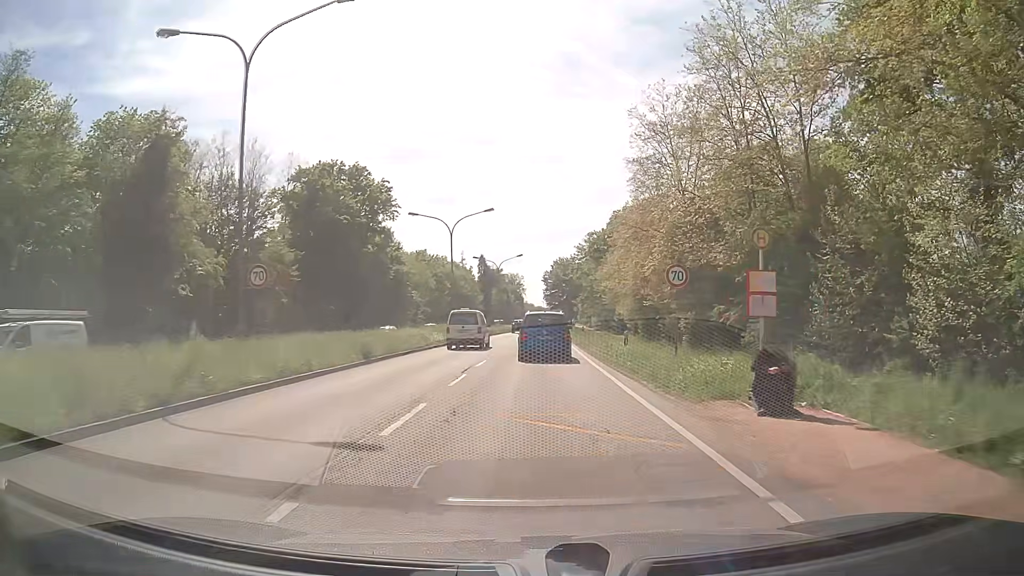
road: primary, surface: asphalt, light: Day
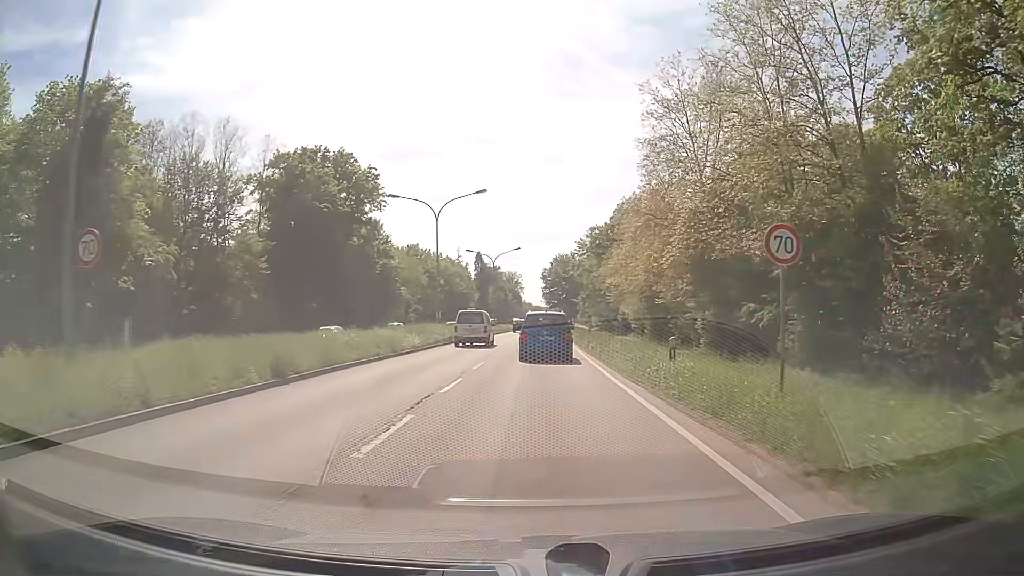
(0.0, +7.4) m; 0°
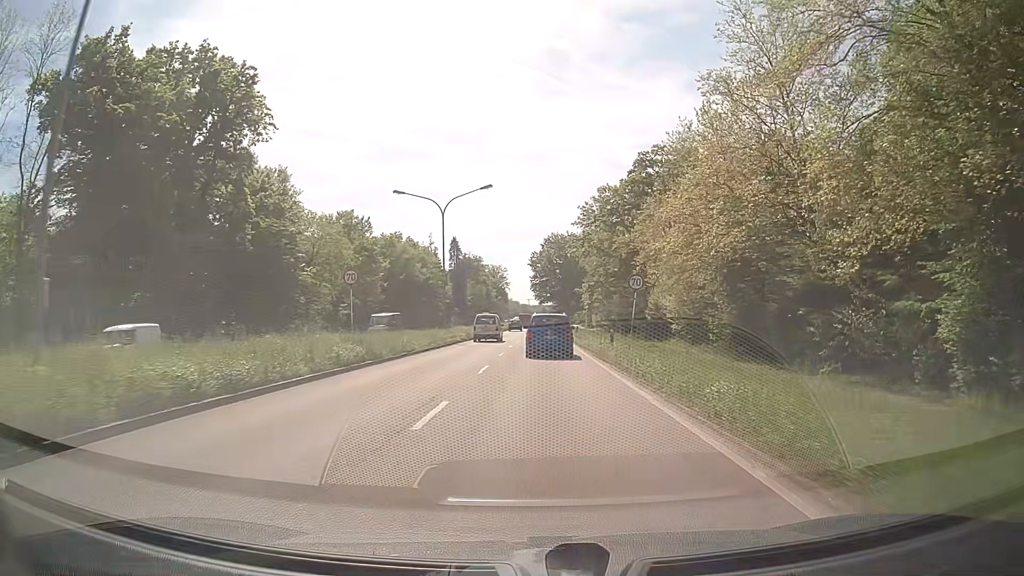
(+0.5, +37.3) m; +1°
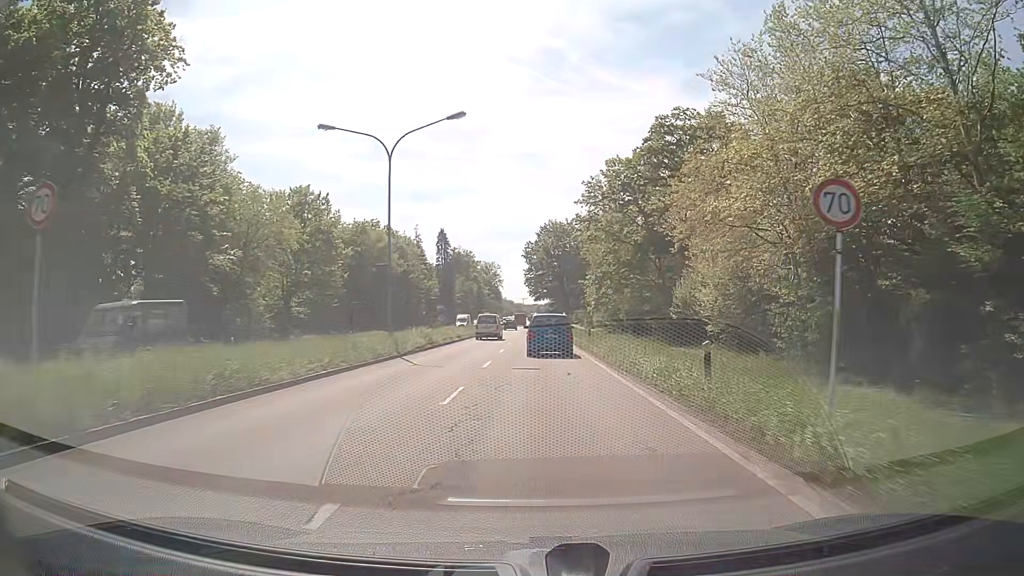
(0.0, +15.6) m; 0°
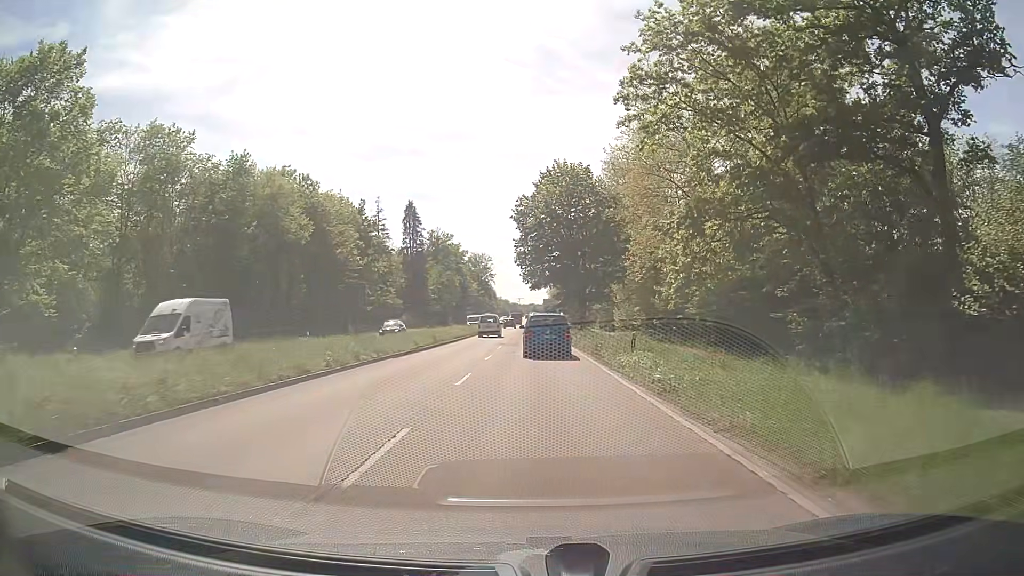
(+0.2, +41.8) m; 0°
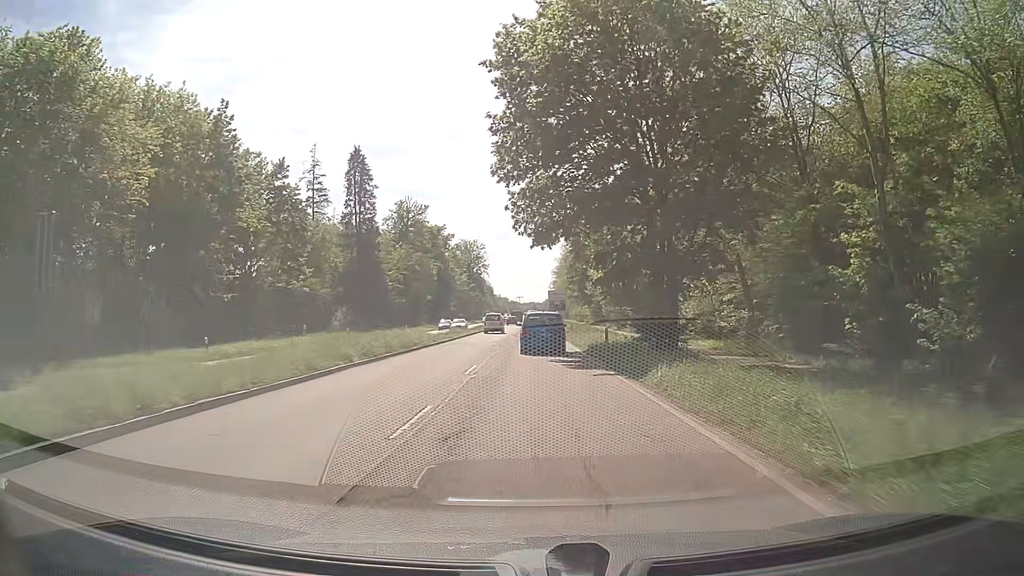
(0.0, +42.9) m; 0°
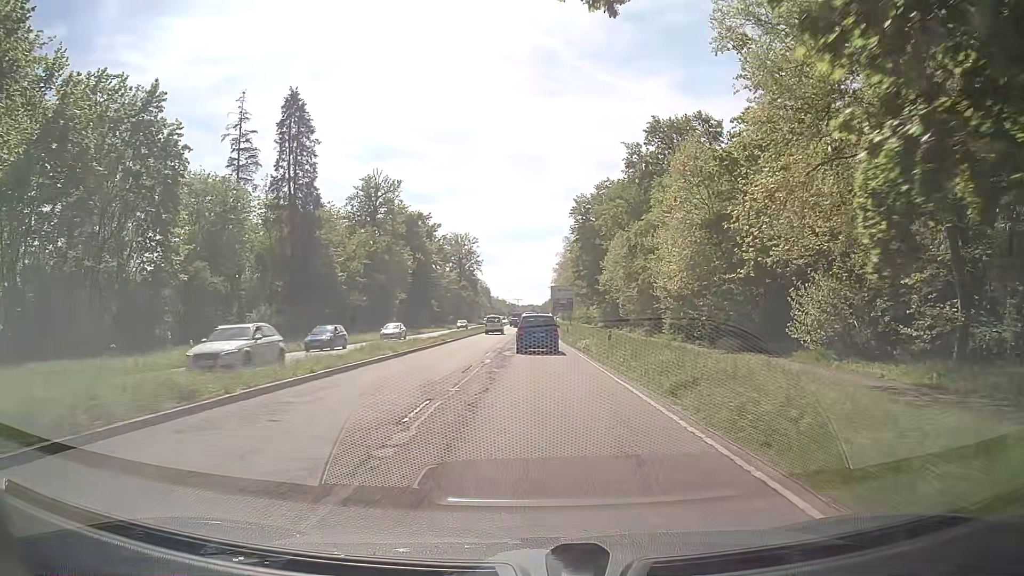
(0.0, +26.2) m; 0°
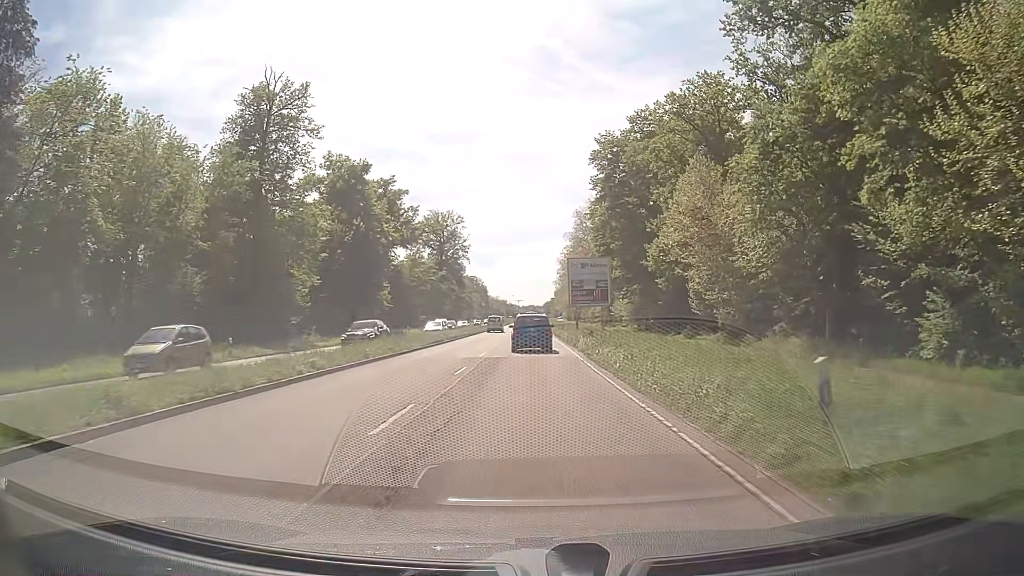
(0.0, +45.7) m; 0°
(0, +10) (0, +20) (0, +30) (0, +40) (0, +50) (0, +60) (-1, +70) (-1, +80) (-1, +90) (-1, +100) m
